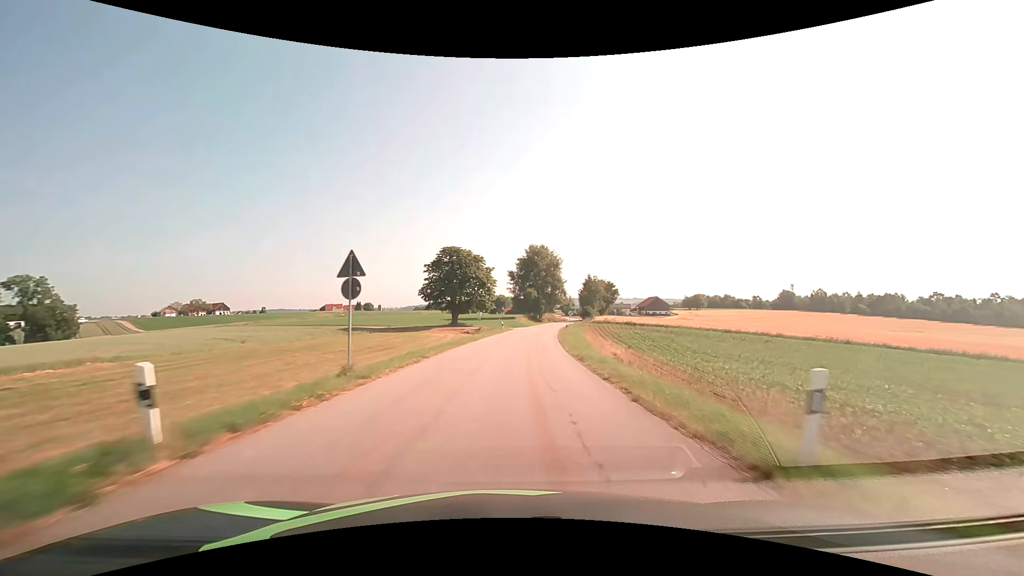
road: tertiary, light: Day
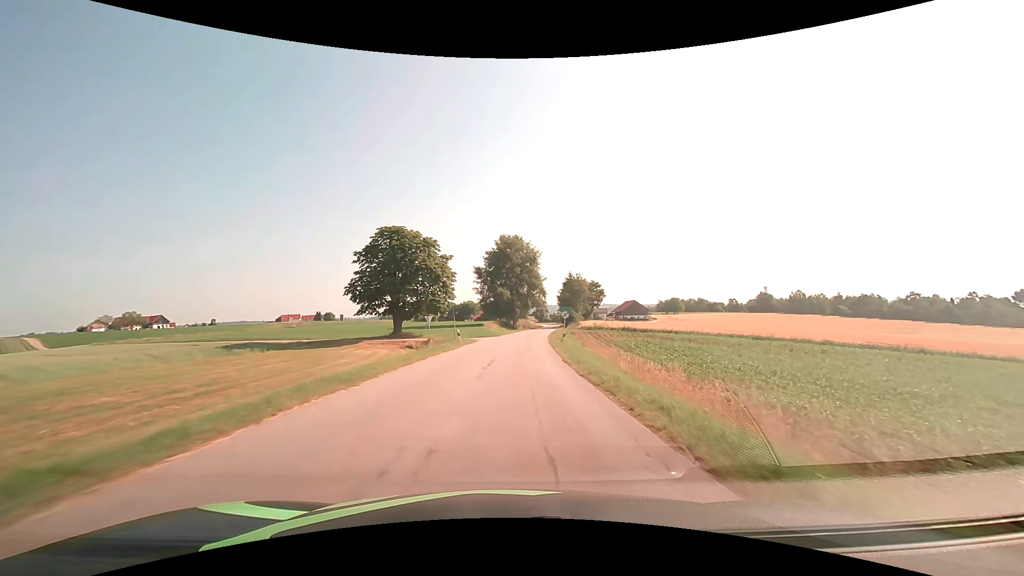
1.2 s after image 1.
(+0.7, +21.5) m; +3°
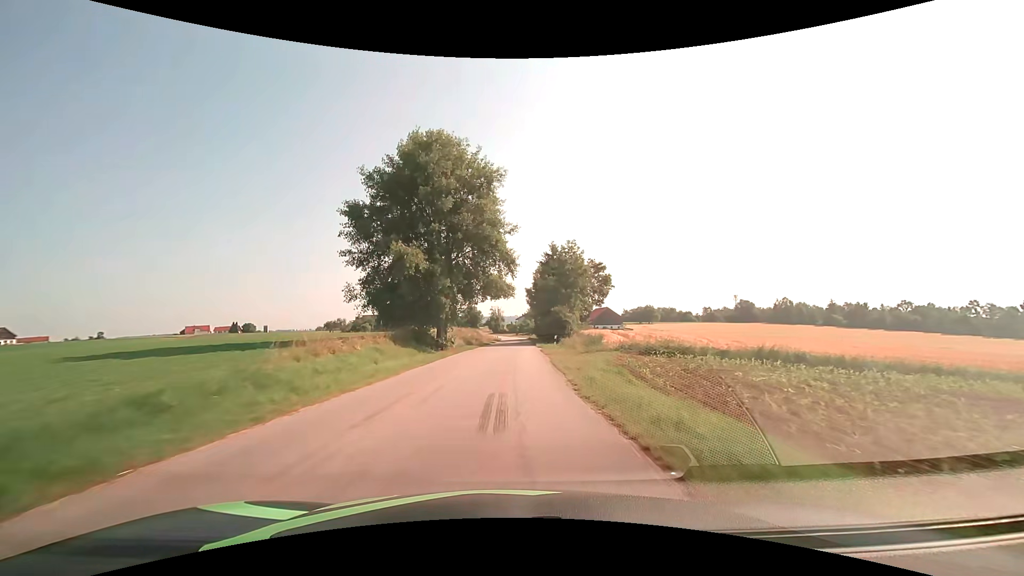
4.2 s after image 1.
(+2.9, +53.4) m; +6°
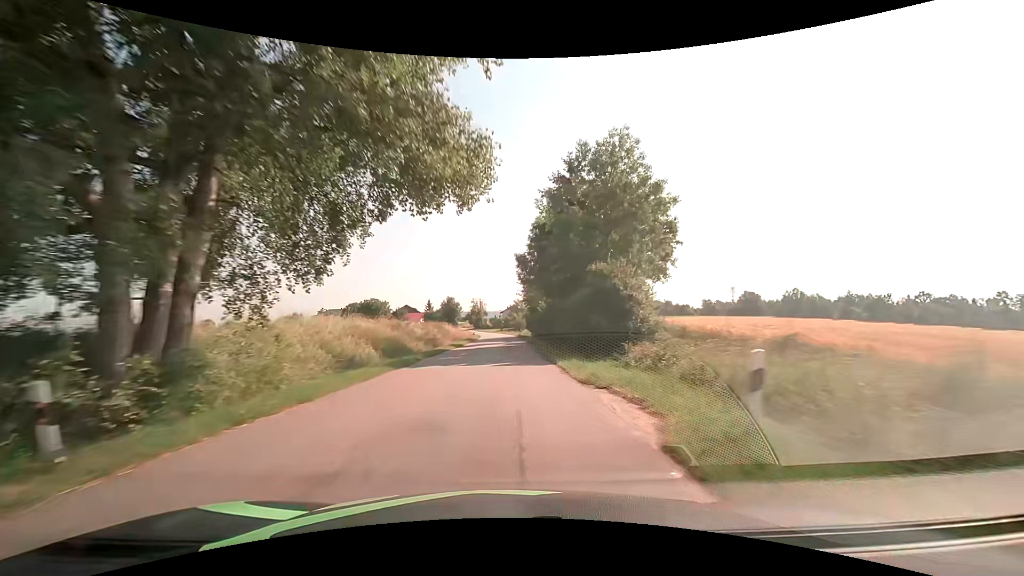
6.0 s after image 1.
(+0.5, +32.1) m; +2°
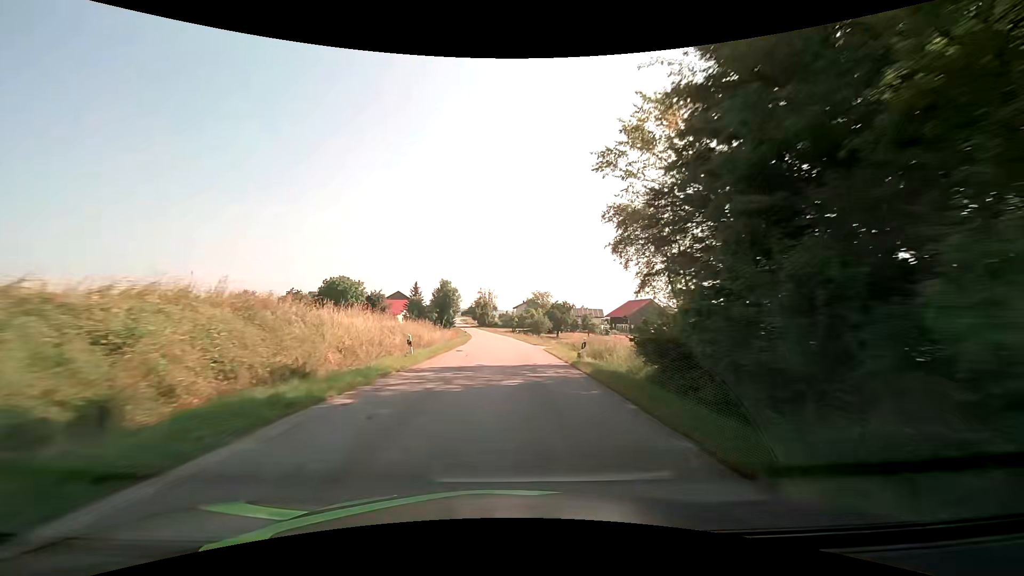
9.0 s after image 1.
(-0.8, +53.7) m; -2°
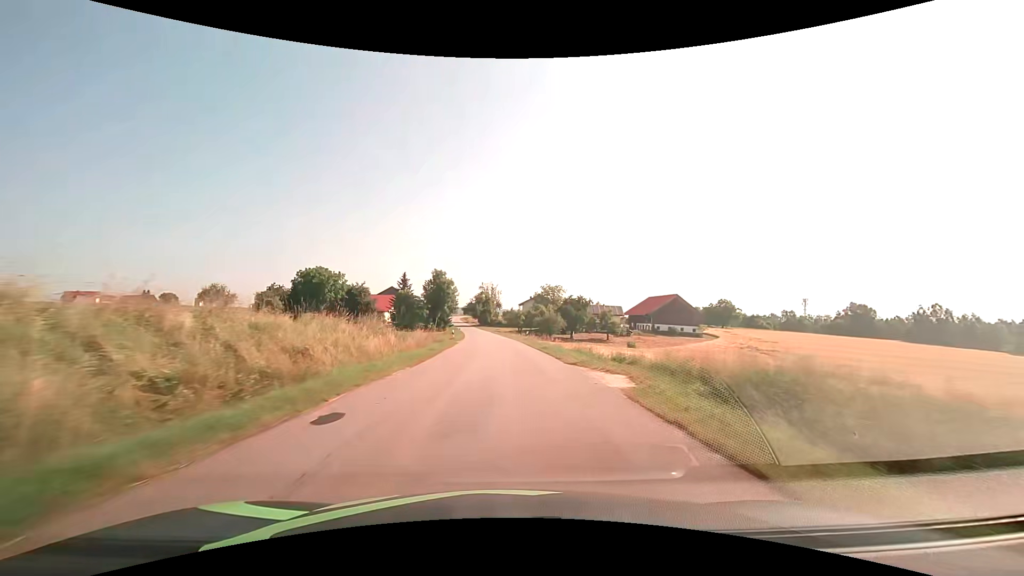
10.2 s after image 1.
(-0.1, +21.5) m; -1°
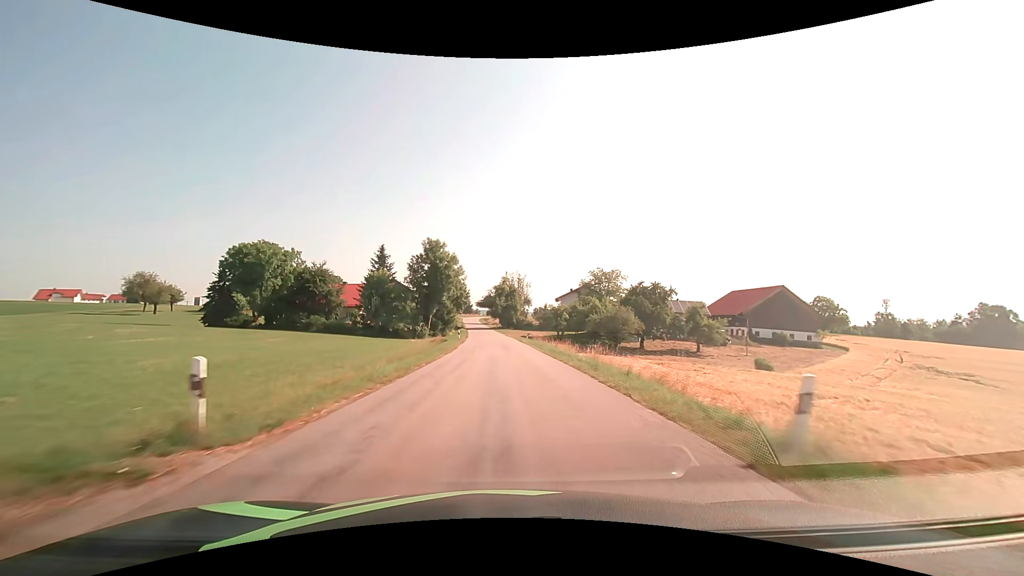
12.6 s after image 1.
(-1.1, +43.0) m; -3°
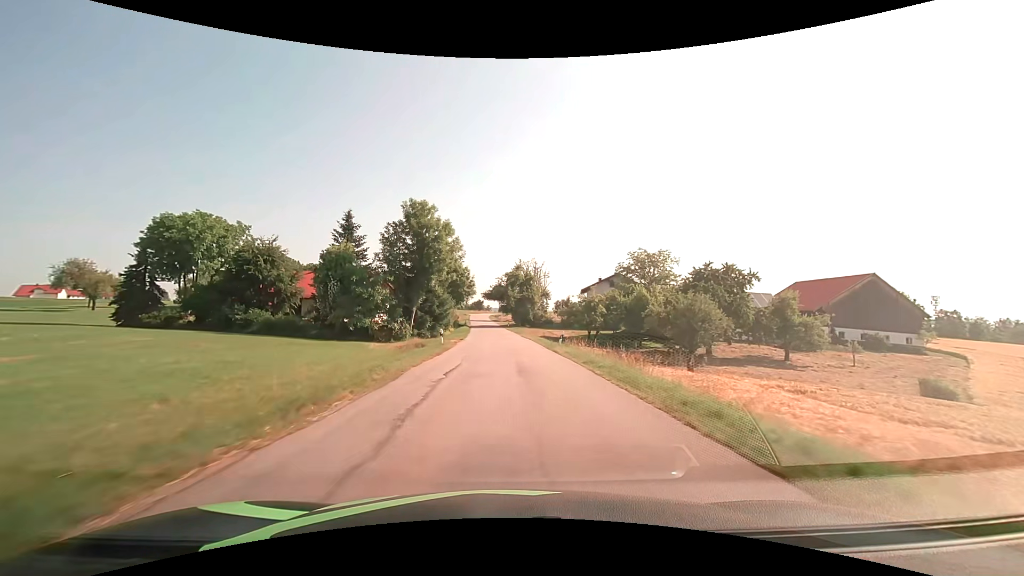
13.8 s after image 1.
(-0.2, +21.5) m; -1°
